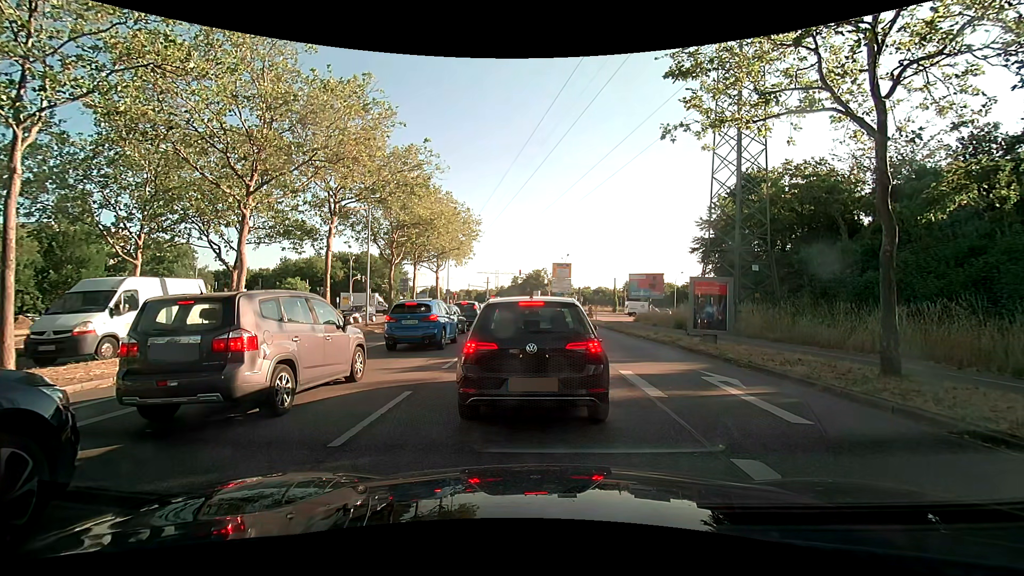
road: primary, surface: asphalt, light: Day
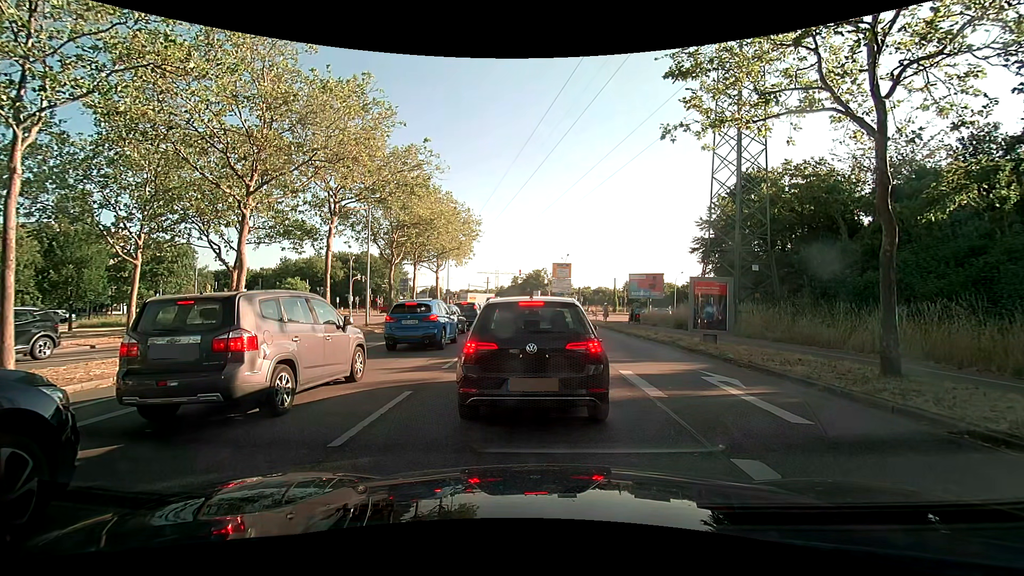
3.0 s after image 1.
(0.0, 0.0) m; 0°
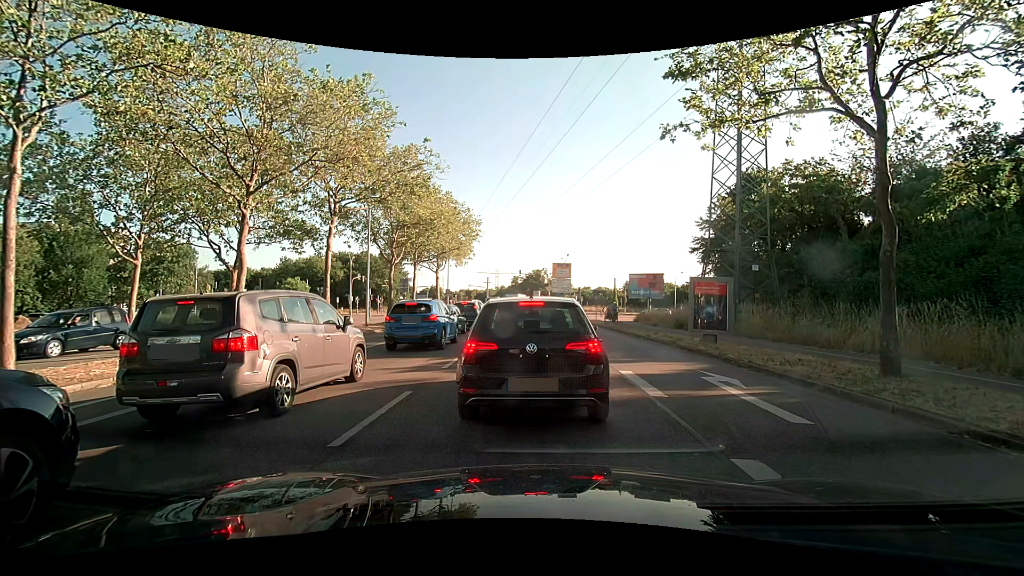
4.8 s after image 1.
(0.0, 0.0) m; 0°
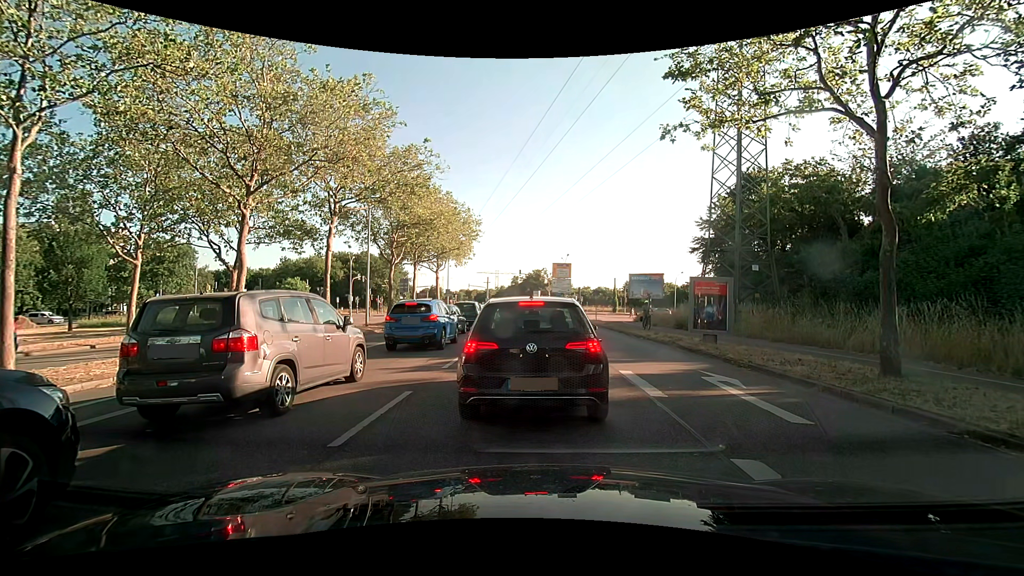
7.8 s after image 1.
(0.0, 0.0) m; 0°
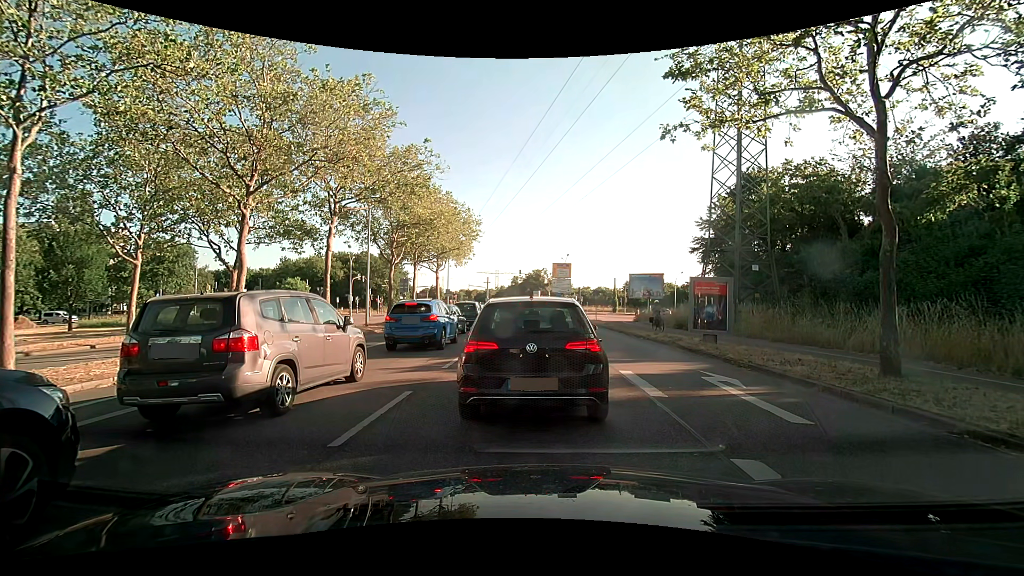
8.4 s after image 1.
(0.0, 0.0) m; 0°
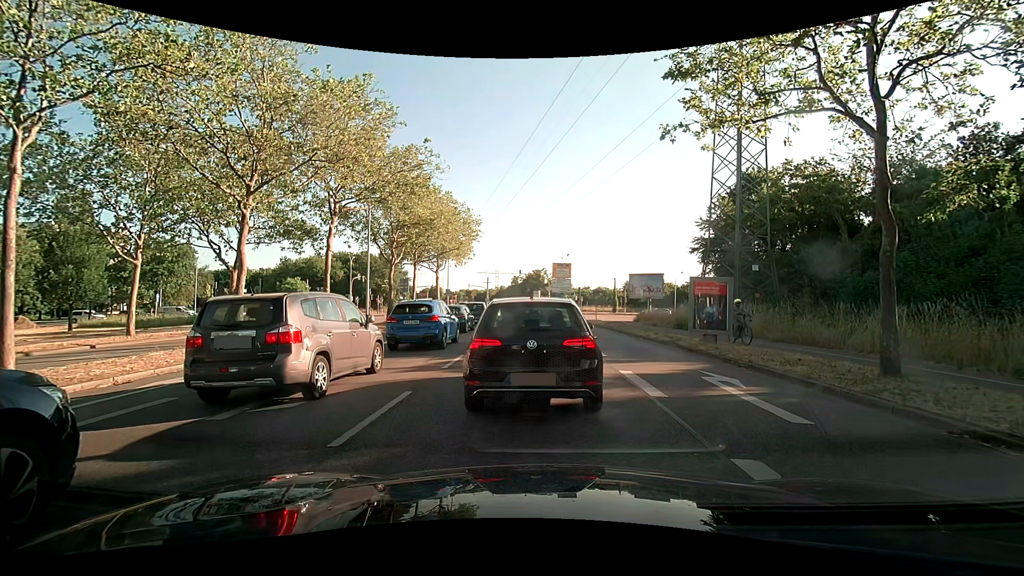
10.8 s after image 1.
(0.0, 0.0) m; 0°
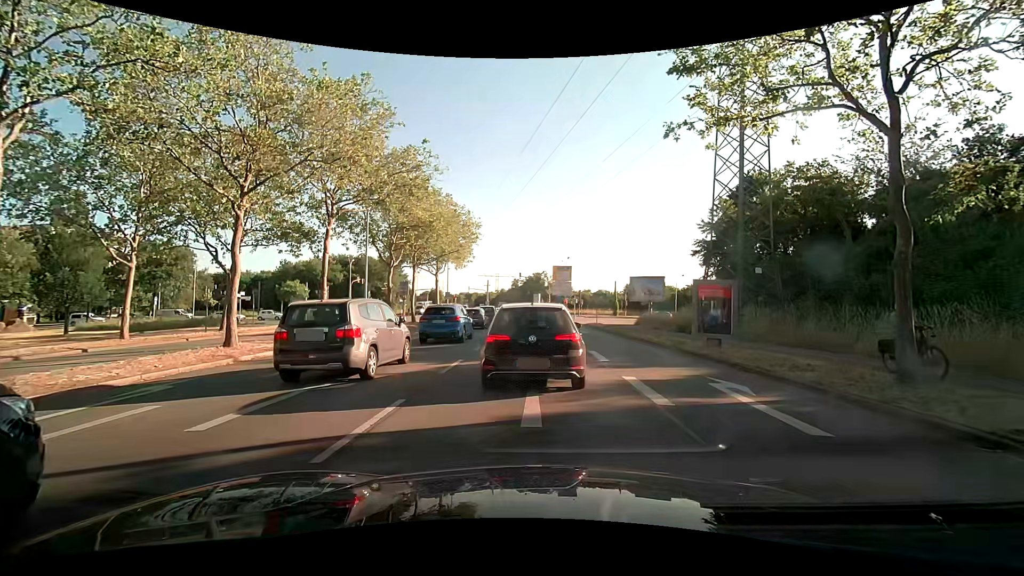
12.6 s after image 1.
(0.0, +0.4) m; 0°
